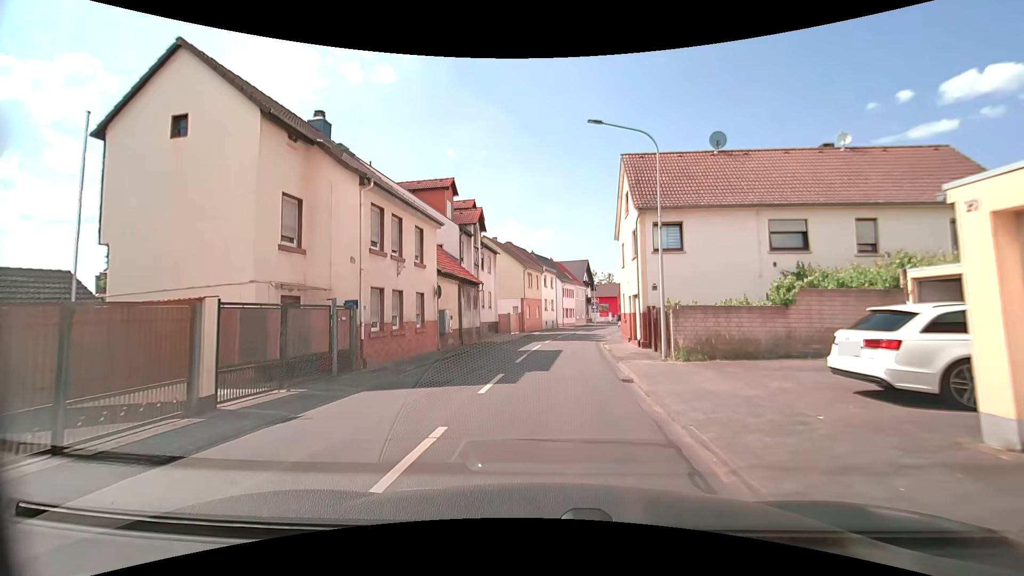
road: tertiary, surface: asphalt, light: Day
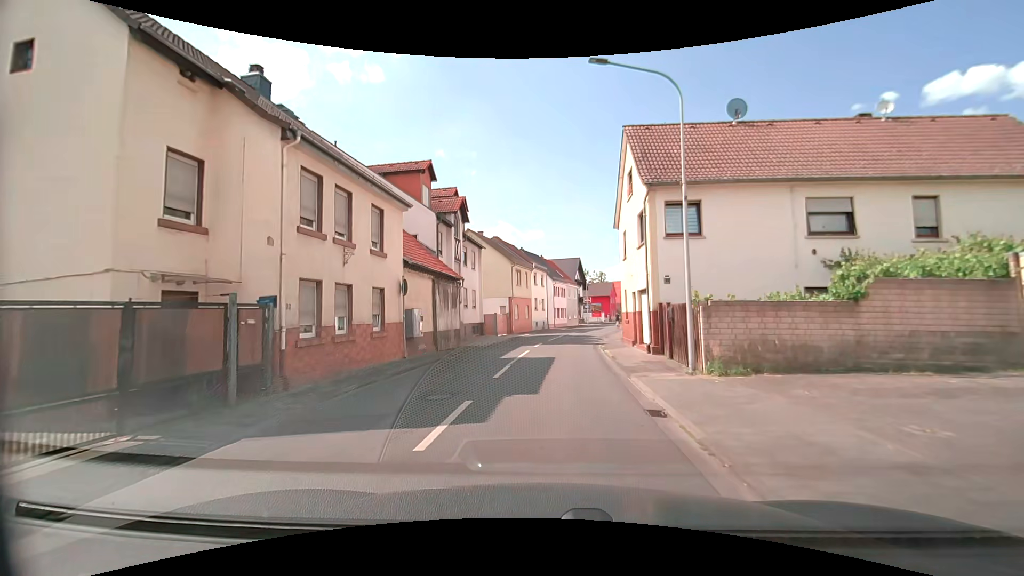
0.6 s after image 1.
(0.0, +3.8) m; +1°
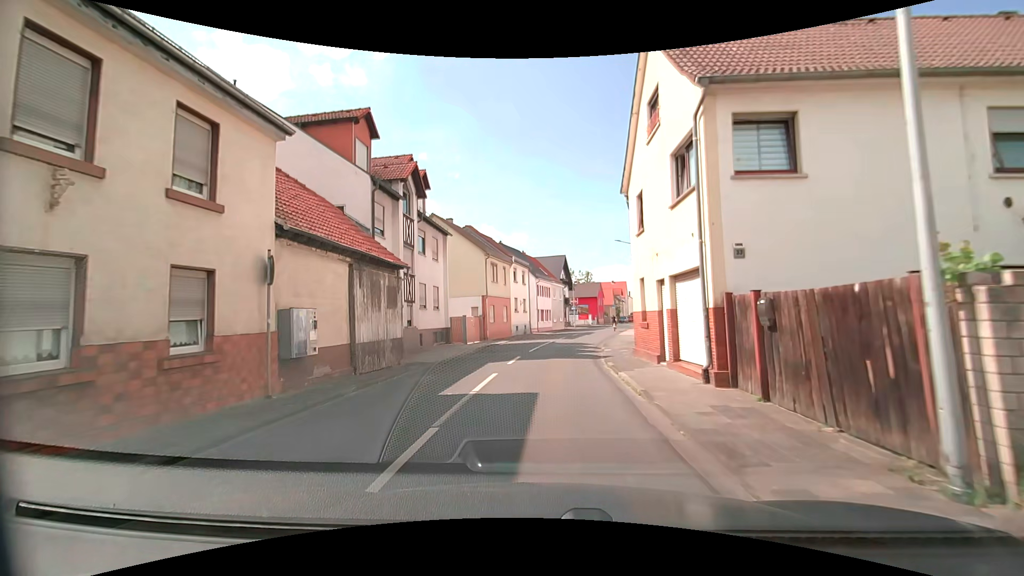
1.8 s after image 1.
(+0.1, +7.7) m; +1°
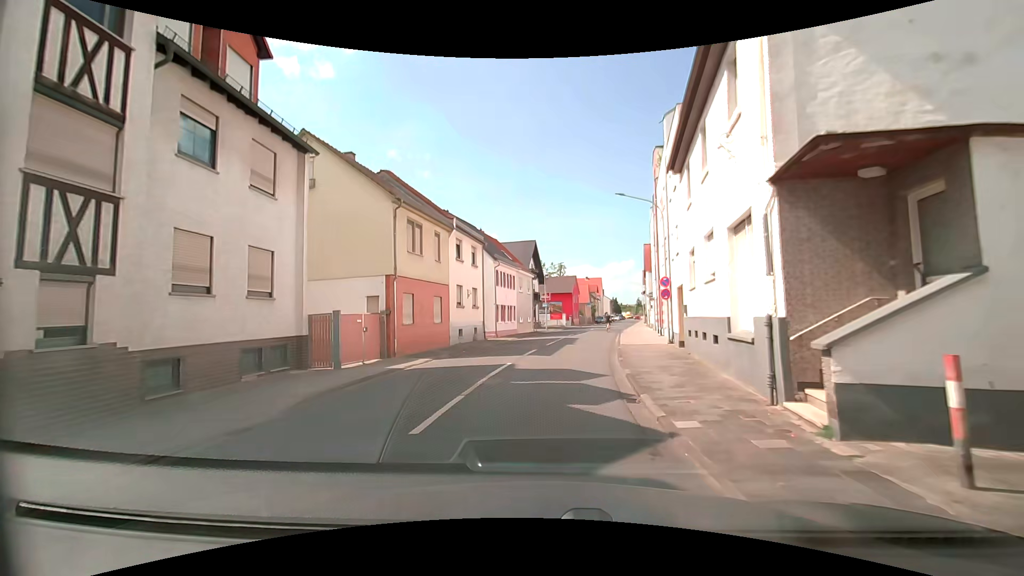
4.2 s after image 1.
(+0.4, +15.6) m; +4°
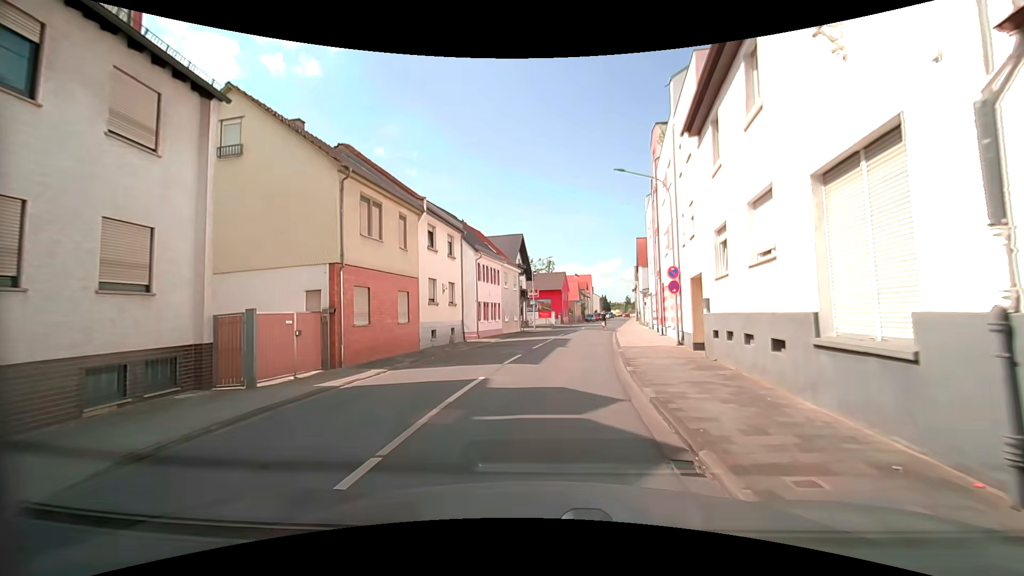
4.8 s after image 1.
(0.0, +3.9) m; 0°
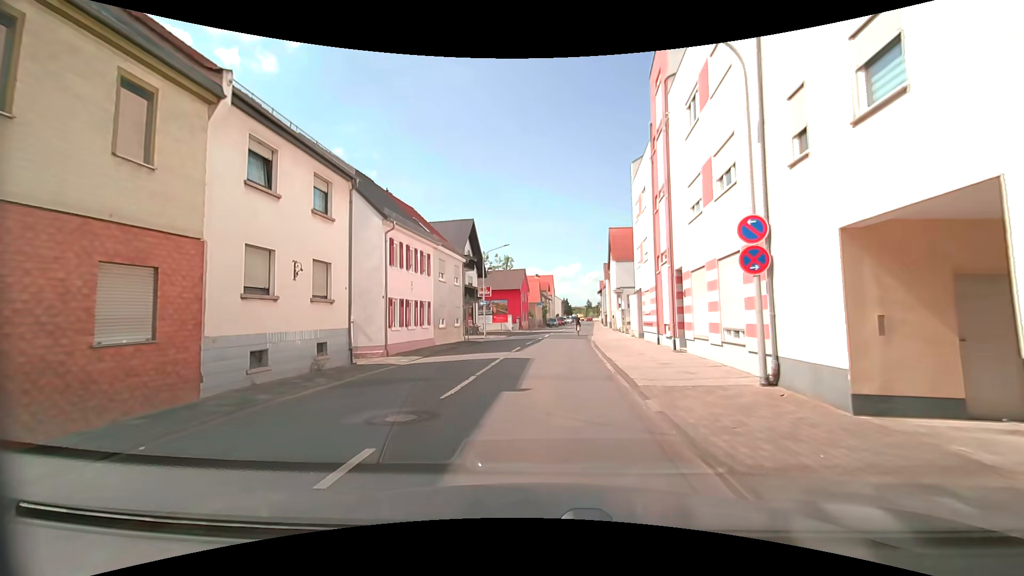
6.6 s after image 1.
(+0.5, +11.7) m; +3°
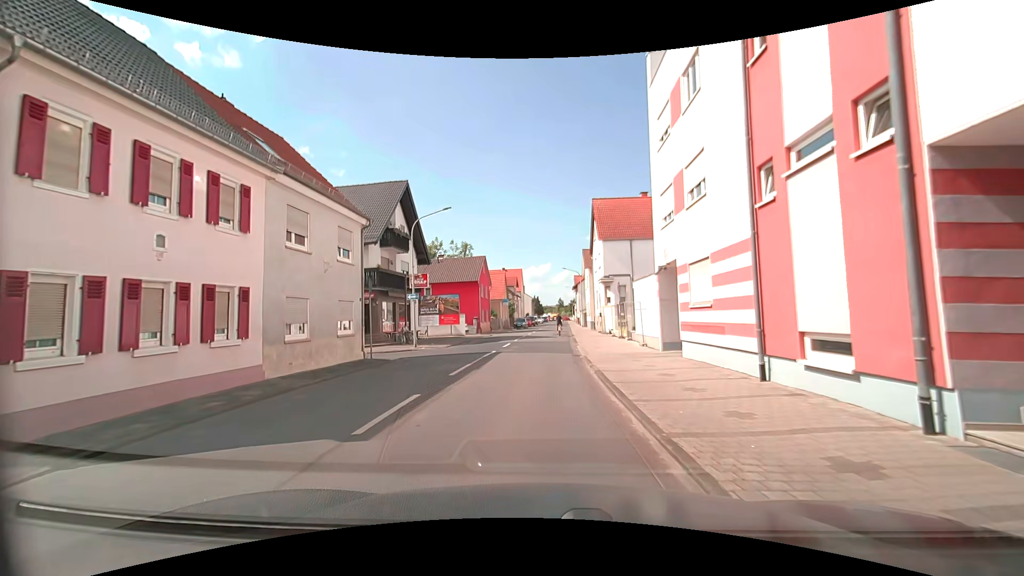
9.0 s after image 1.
(+0.9, +14.1) m; +7°
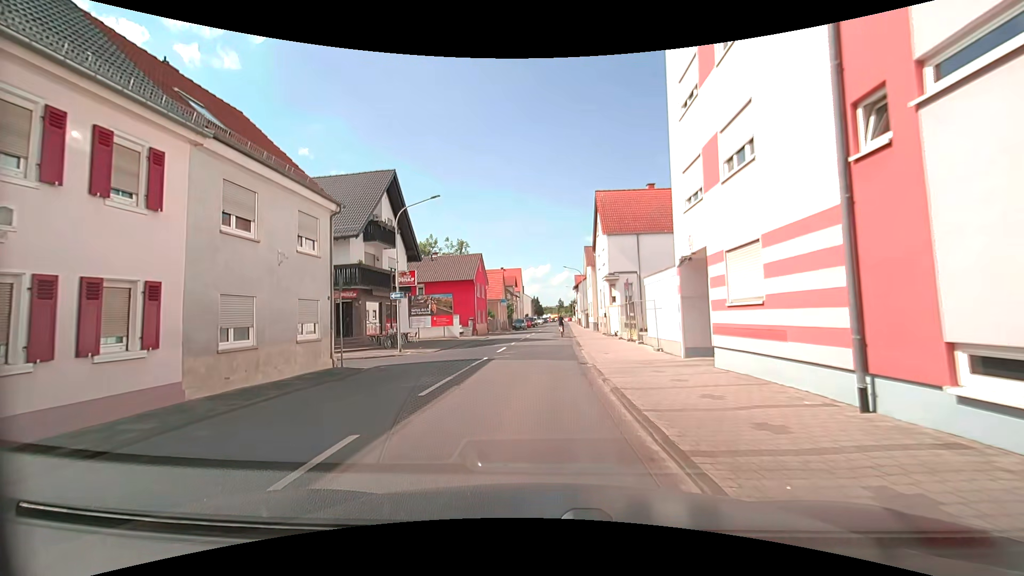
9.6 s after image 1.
(0.0, +2.9) m; -2°
